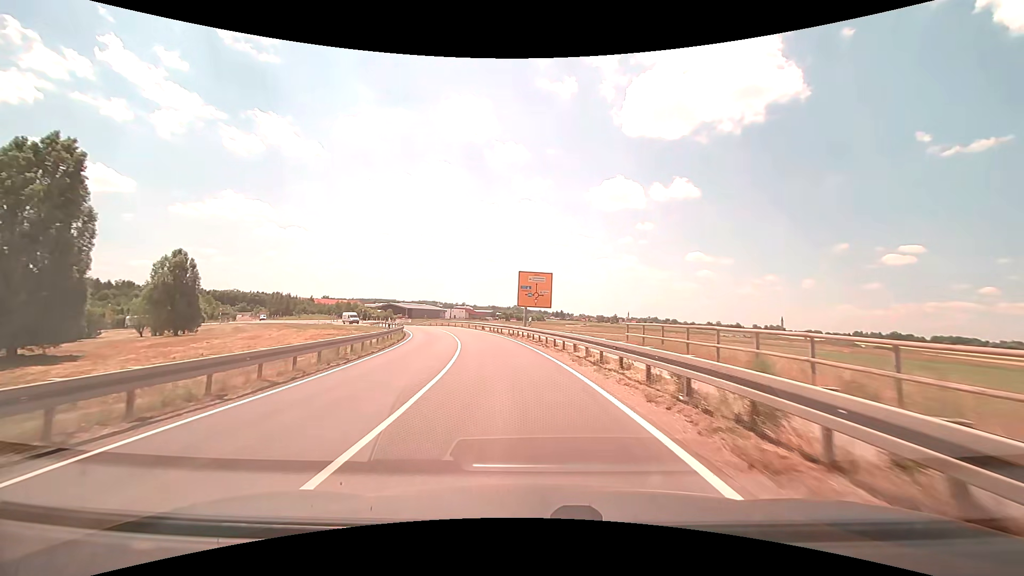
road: tertiary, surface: asphalt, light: Day
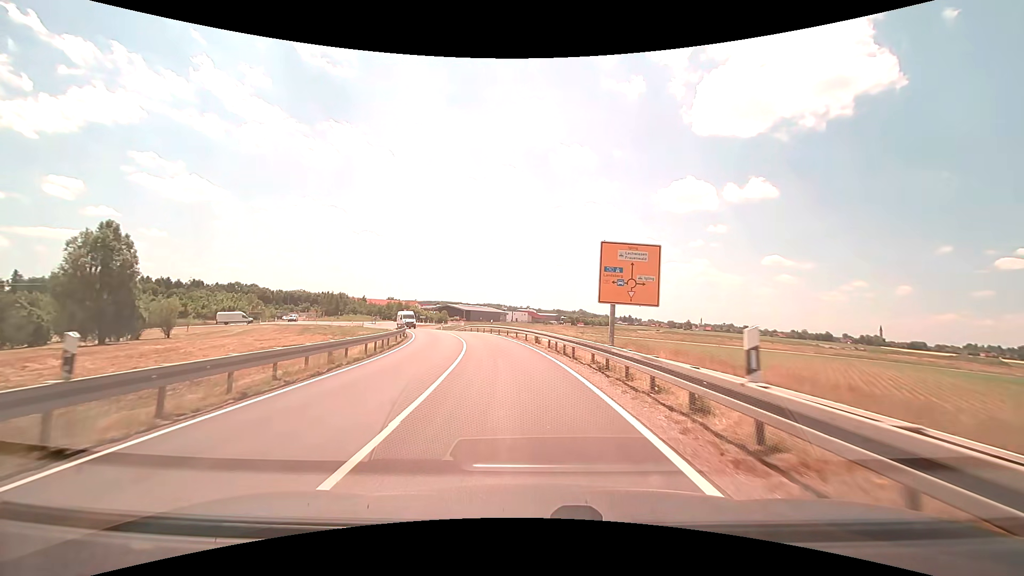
(-1.6, +22.3) m; -8°
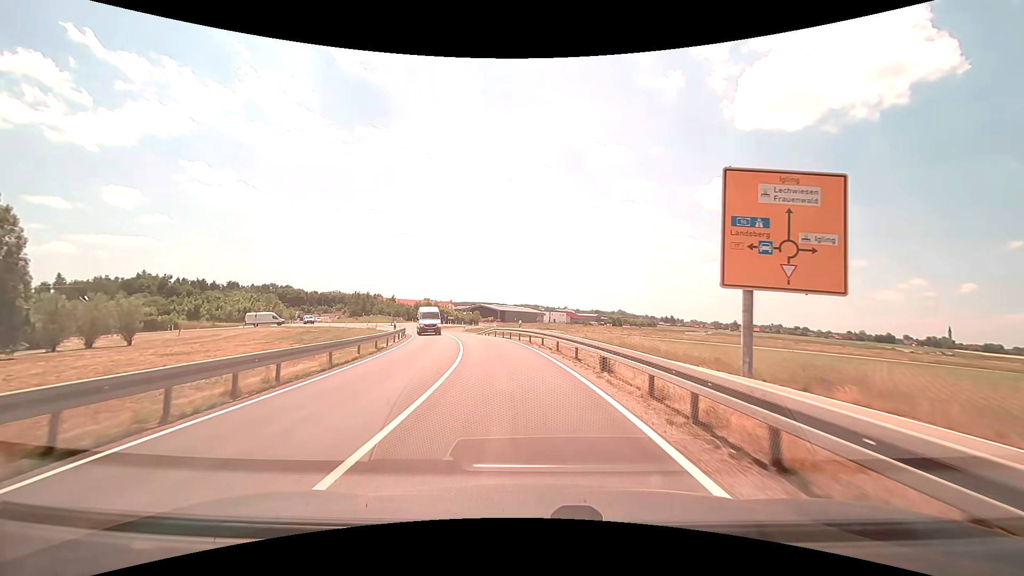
(-0.5, +14.6) m; -4°
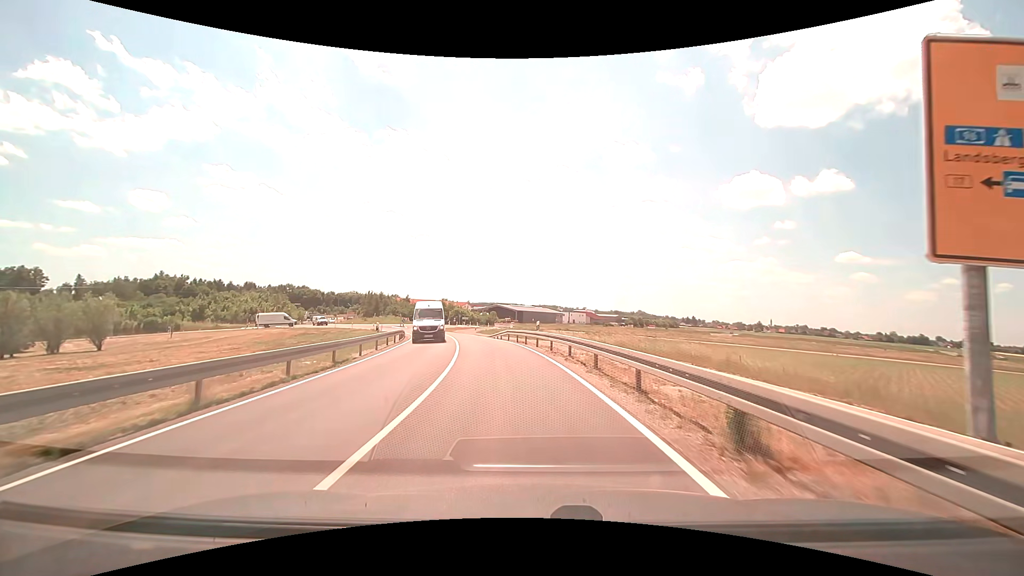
(-0.1, +7.2) m; -2°
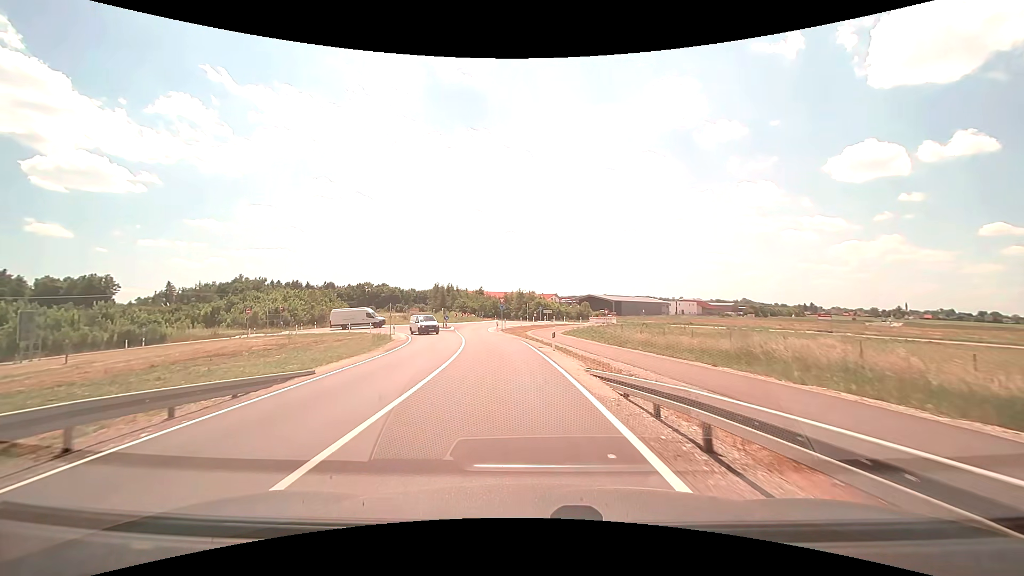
(-3.1, +35.2) m; -10°
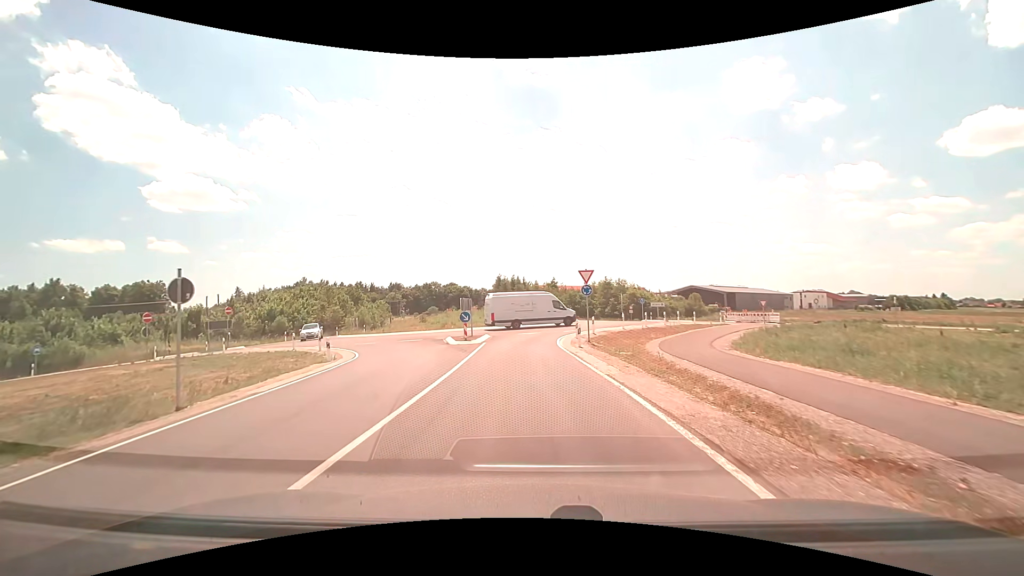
(-2.5, +31.3) m; -9°
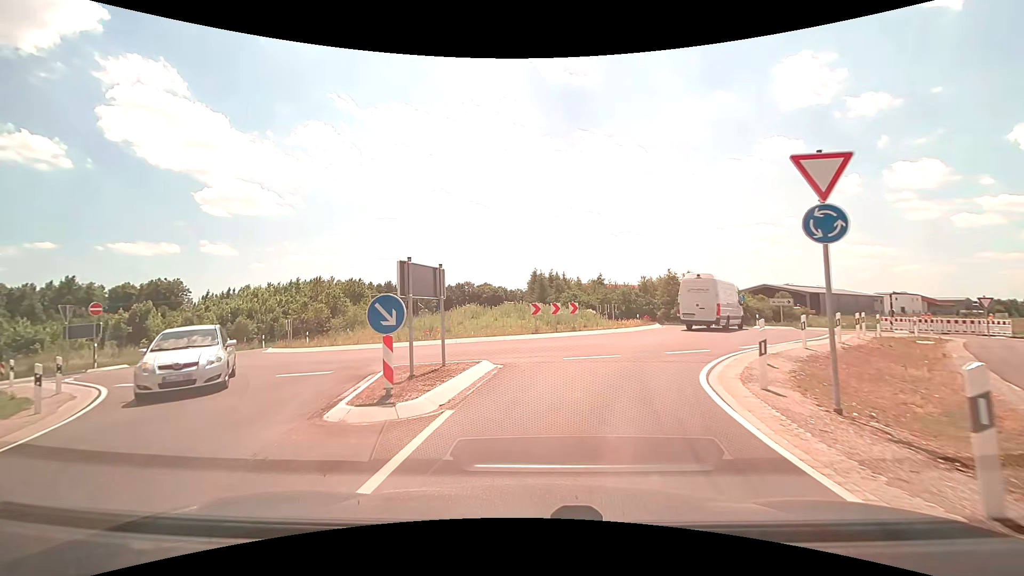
(-0.8, +18.6) m; -5°
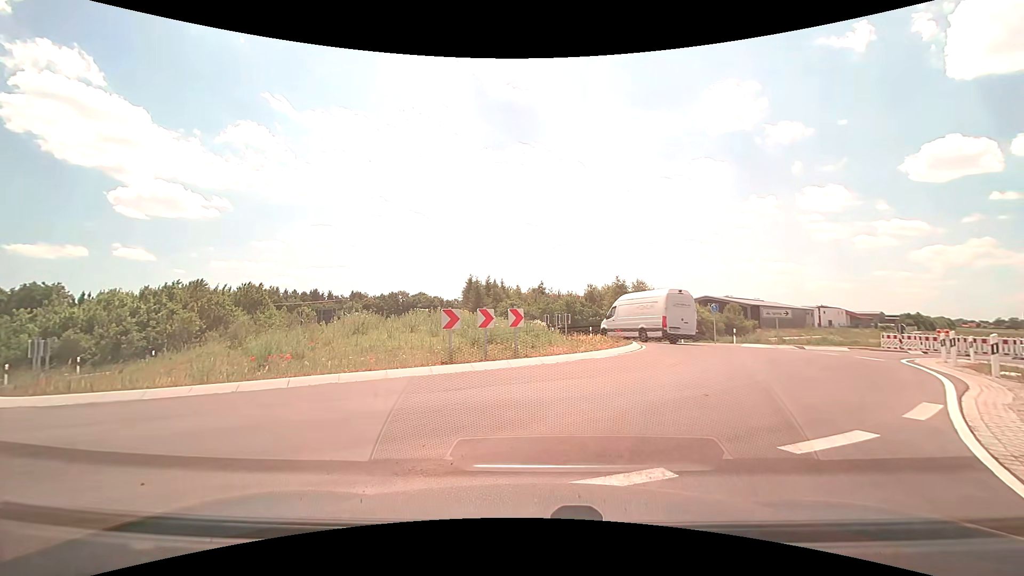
(+0.3, +9.2) m; +7°
(+2, +10) (+6, +19) (+6, +29) (+1, +37) (-7, +44) (-12, +52) (-15, +62) (-17, +71) (-20, +81) (-23, +90) m
